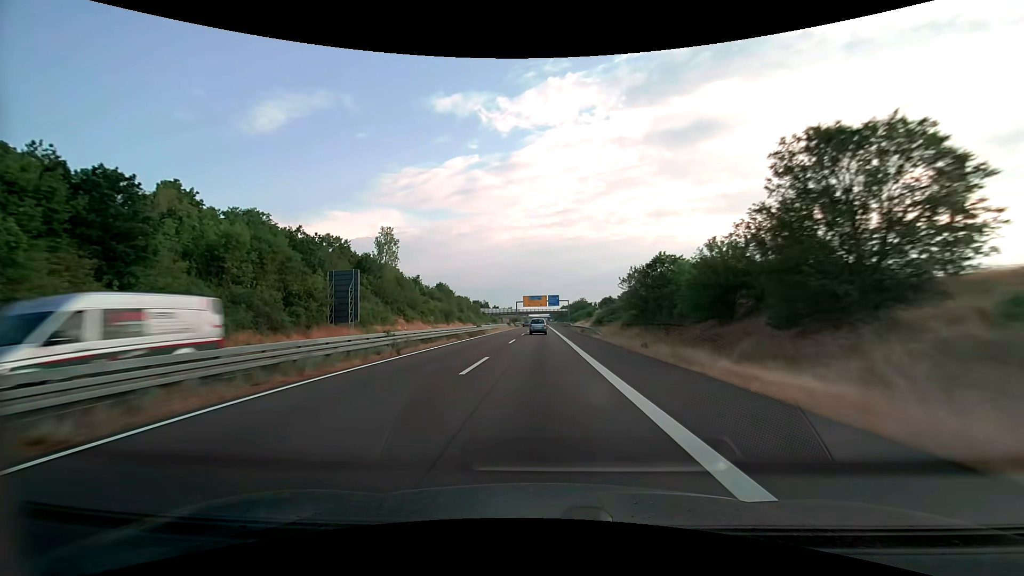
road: trunk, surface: asphalt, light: Day
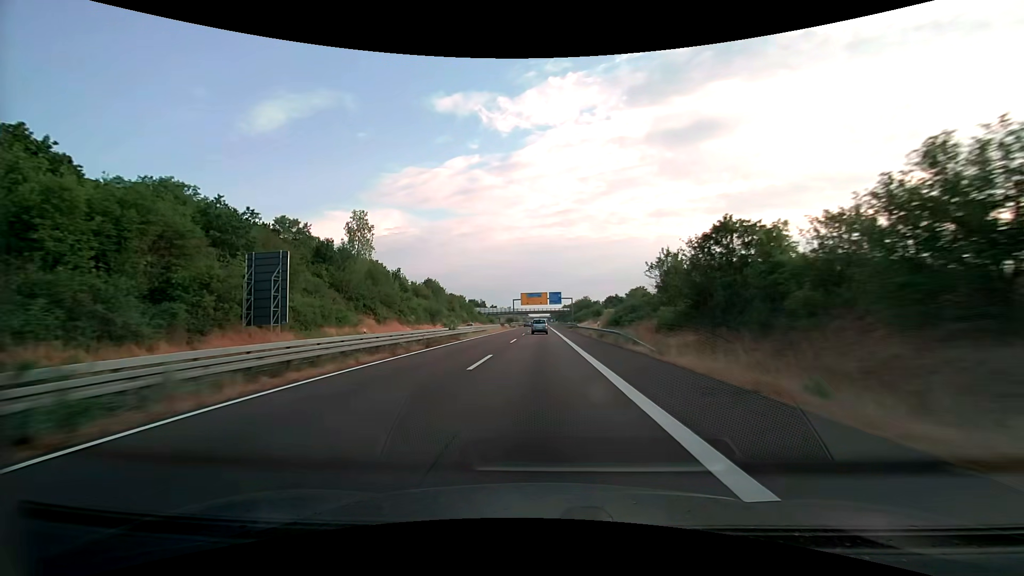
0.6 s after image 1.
(0.0, +16.8) m; 0°
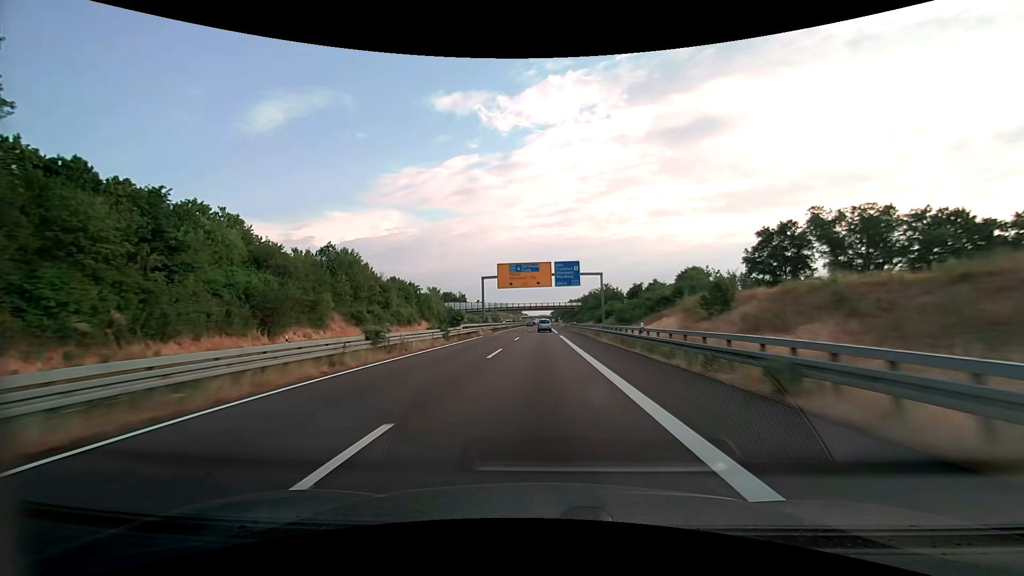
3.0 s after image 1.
(-0.1, +67.4) m; 0°
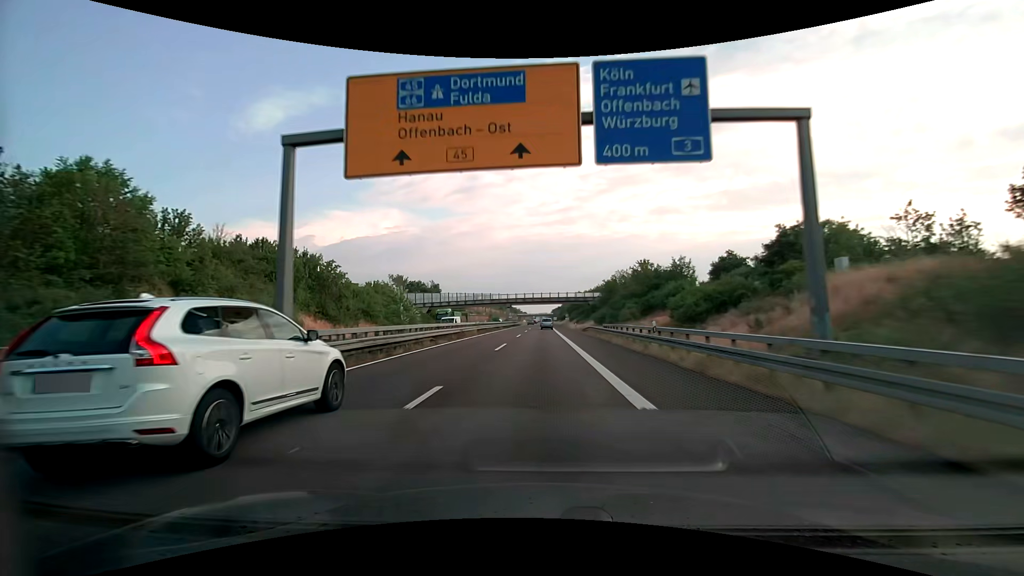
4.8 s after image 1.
(-0.1, +50.5) m; 0°
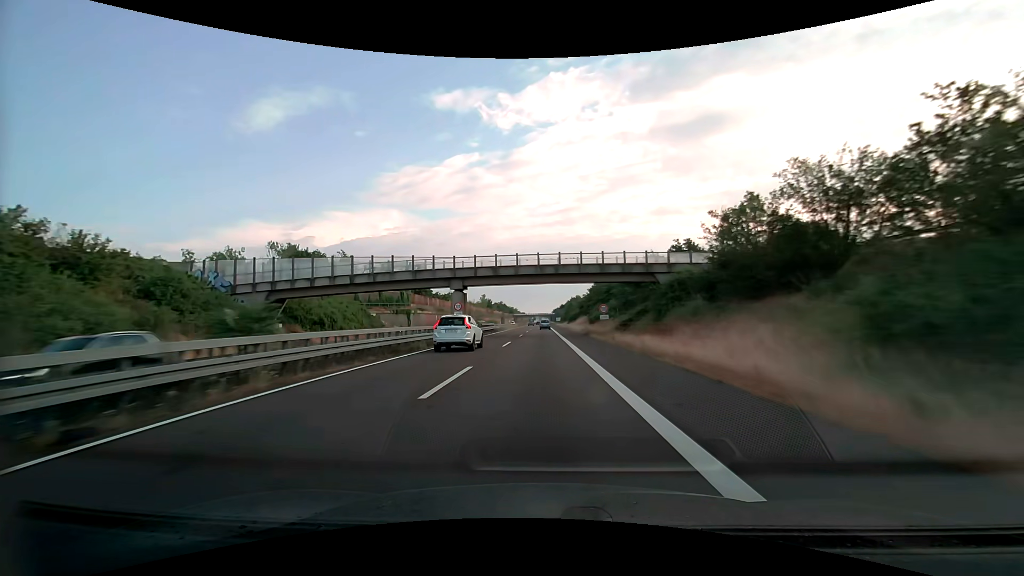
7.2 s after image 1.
(+0.2, +67.4) m; 0°
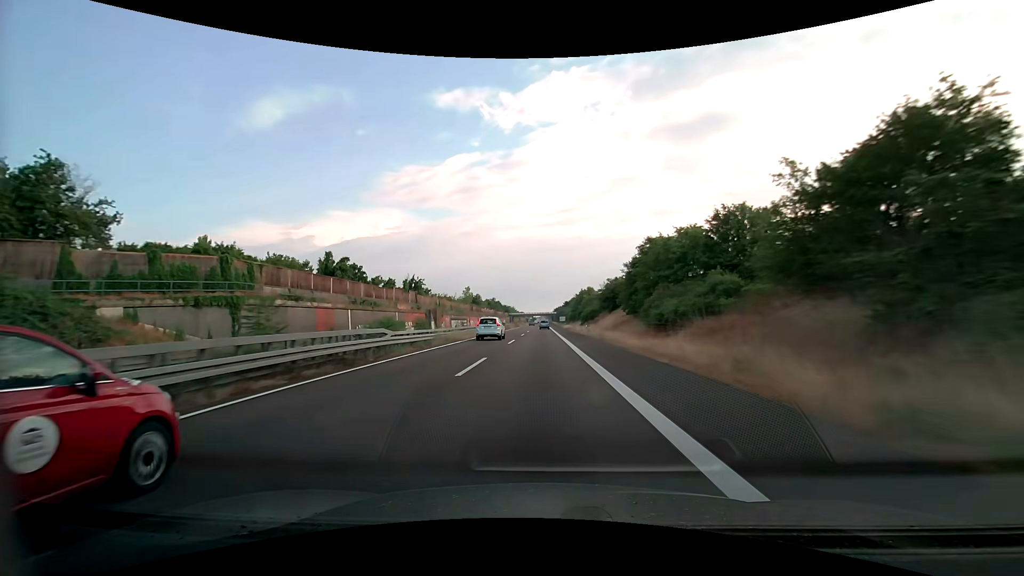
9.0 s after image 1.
(0.0, +50.5) m; 0°
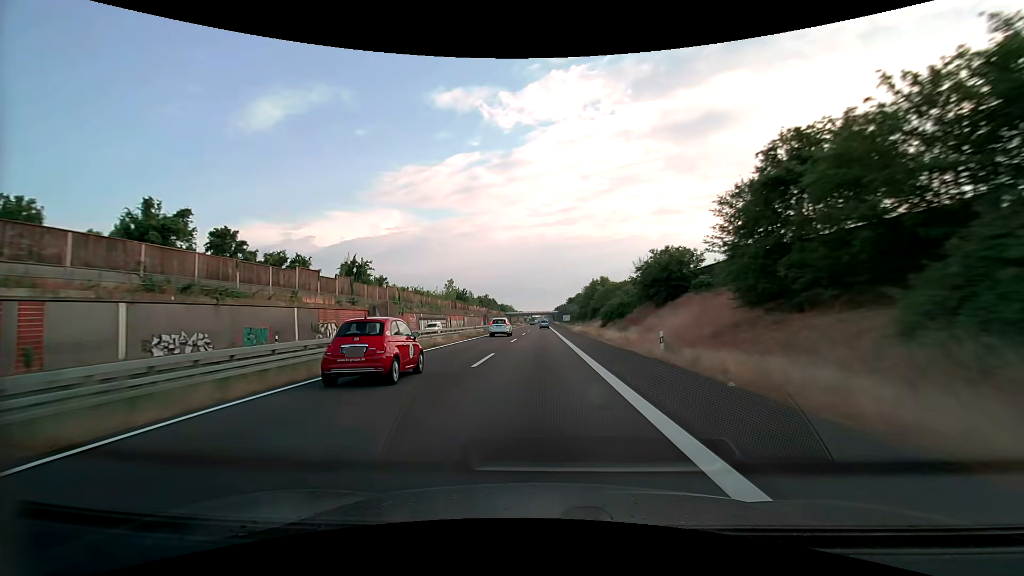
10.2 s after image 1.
(-0.2, +33.5) m; 0°
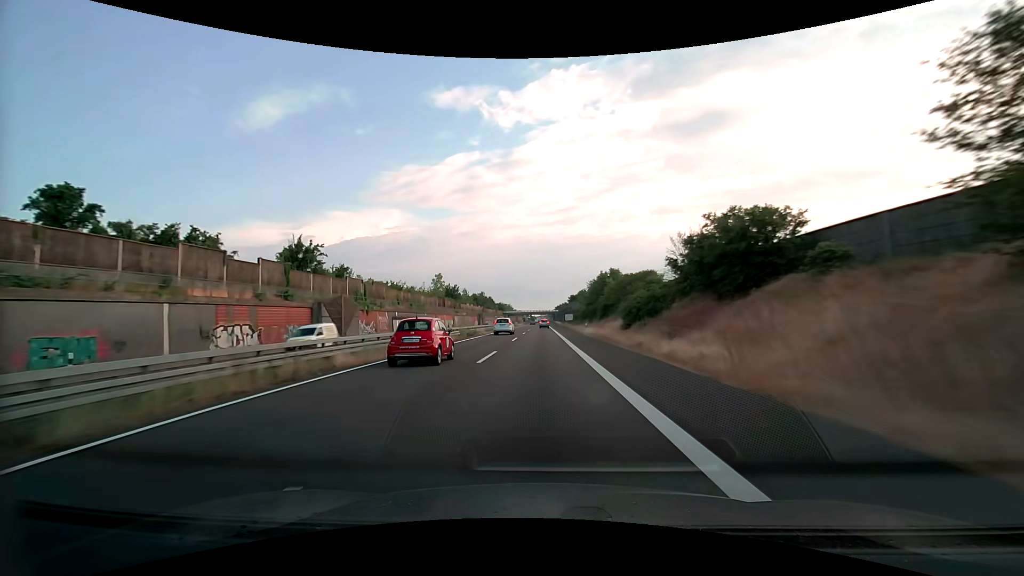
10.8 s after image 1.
(0.0, +16.7) m; 0°
(0, +10) (0, +20) (0, +30) (0, +40) (0, +50) (0, +60) (0, +70) (0, +80) (0, +90) (0, +100) m
